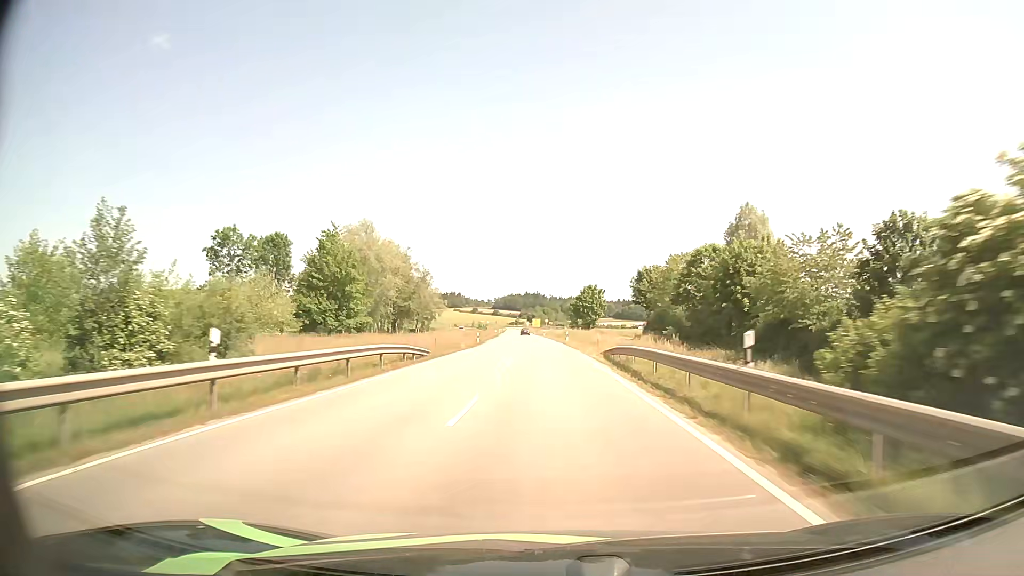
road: tertiary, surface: asphalt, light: Day
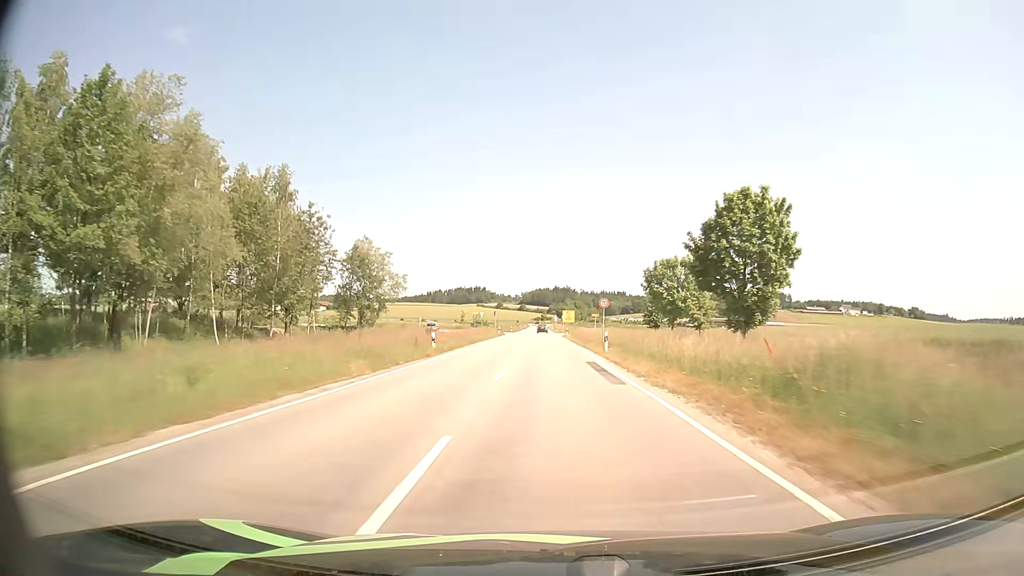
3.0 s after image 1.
(-2.1, +78.0) m; -3°
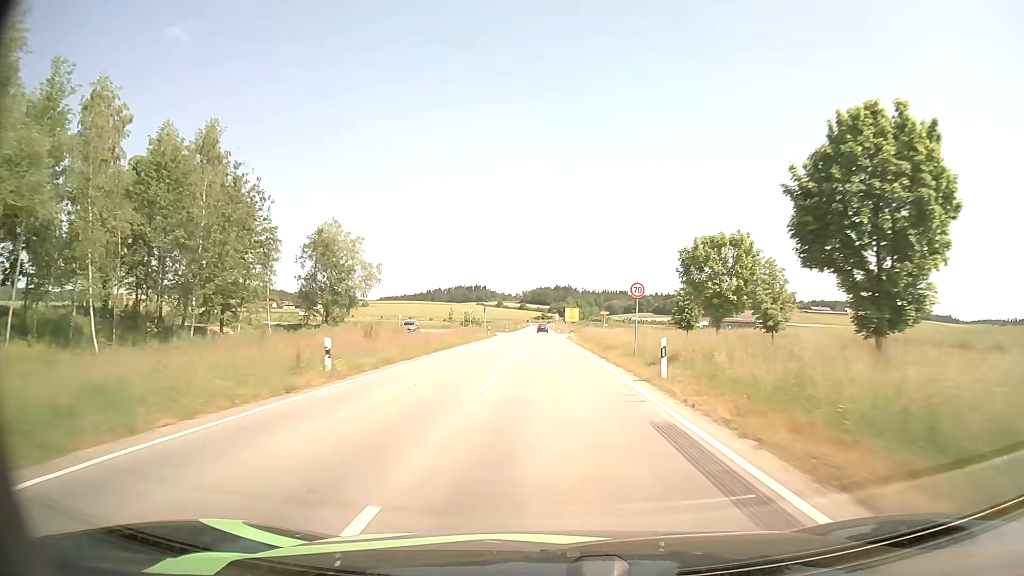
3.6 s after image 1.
(0.0, +15.1) m; 0°
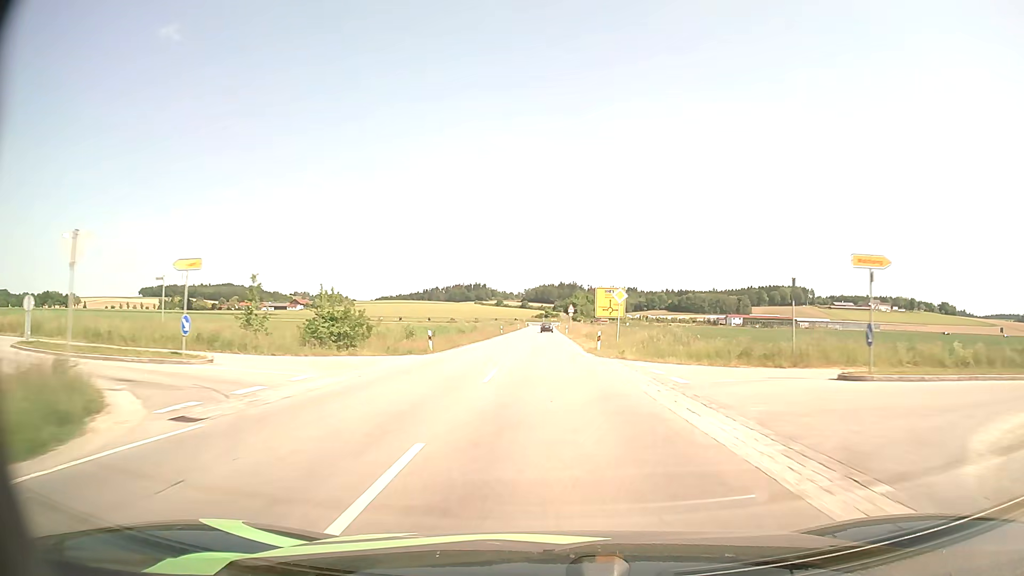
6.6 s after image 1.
(-0.3, +69.8) m; 0°
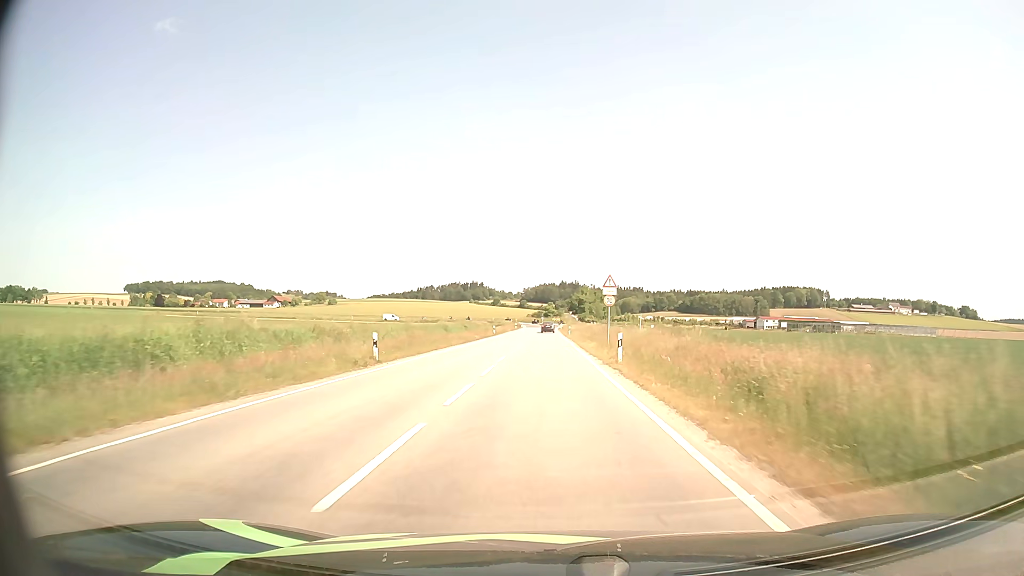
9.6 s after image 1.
(-0.1, +59.6) m; 0°
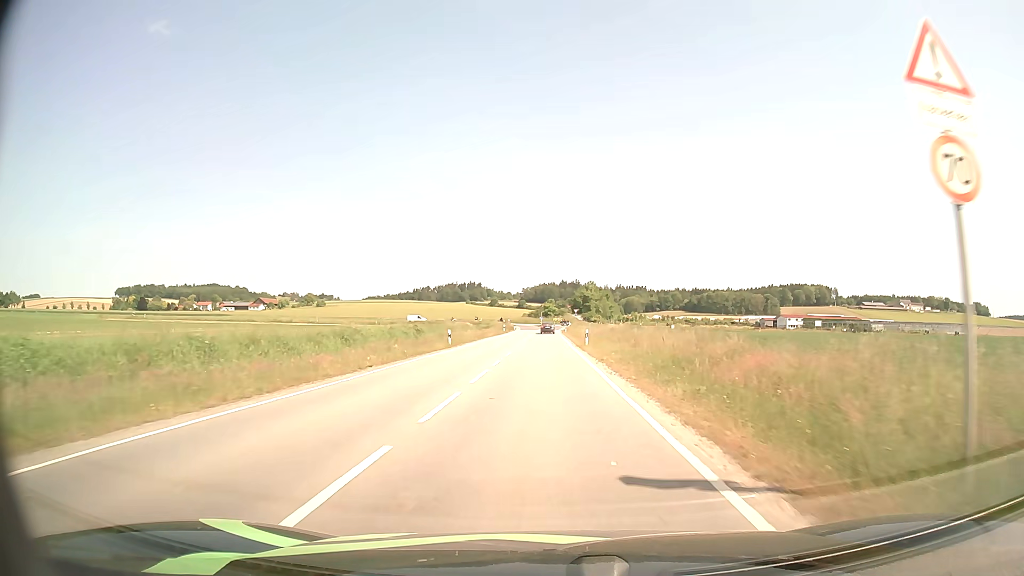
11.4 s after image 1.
(-0.1, +32.1) m; 0°
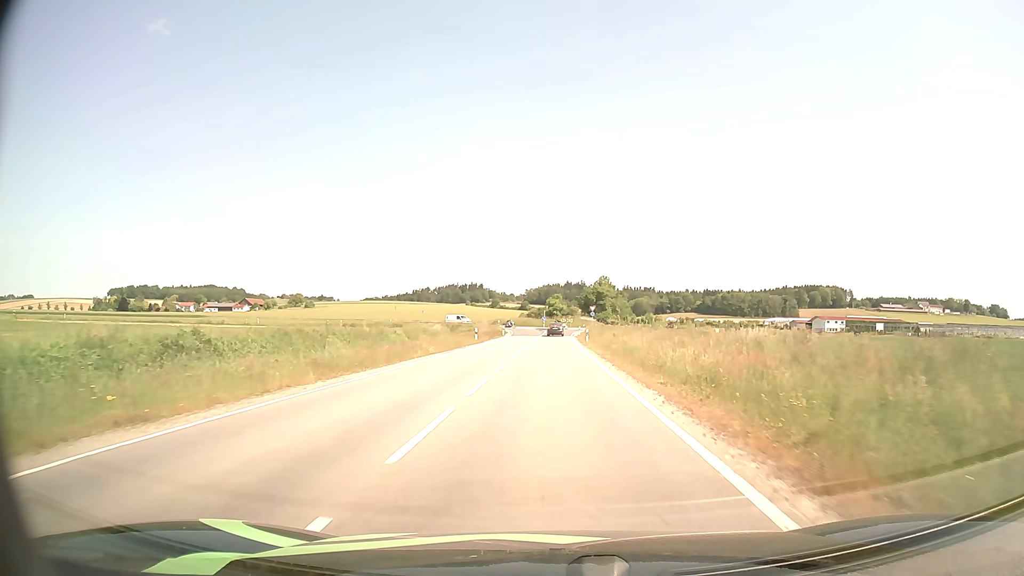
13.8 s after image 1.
(-0.3, +39.4) m; 0°
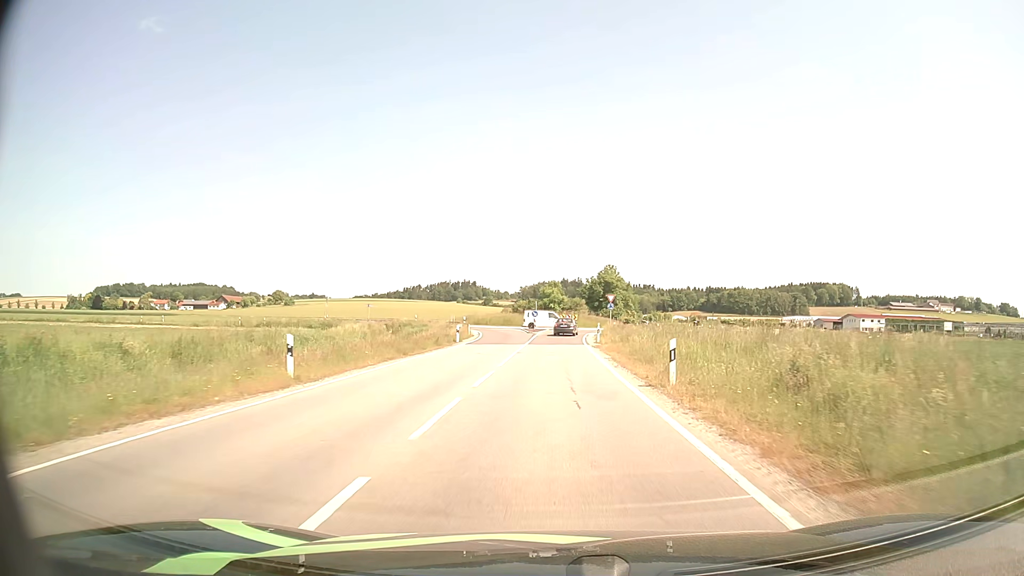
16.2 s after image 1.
(+0.2, +35.4) m; 0°
